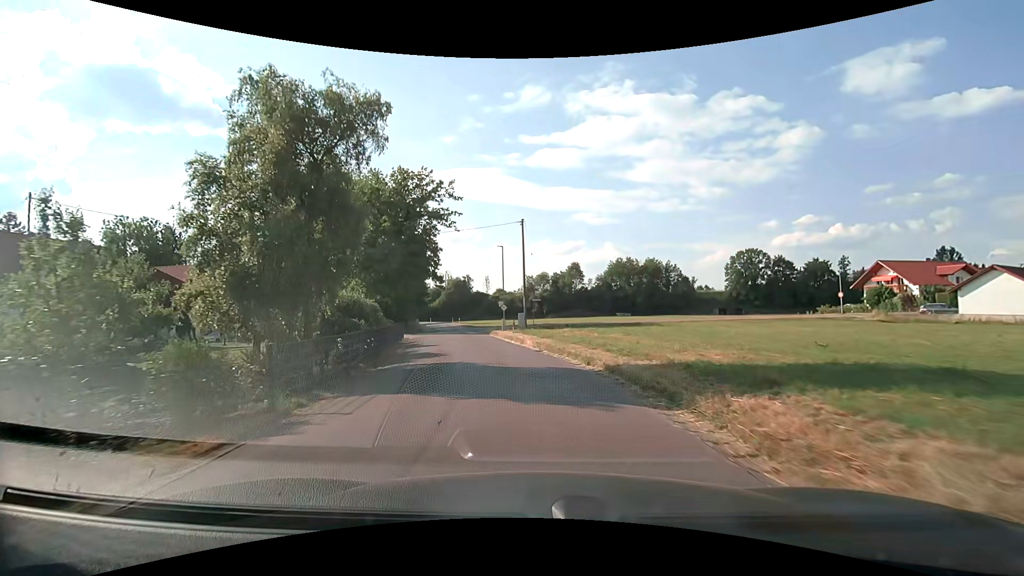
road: residential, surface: asphalt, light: Day
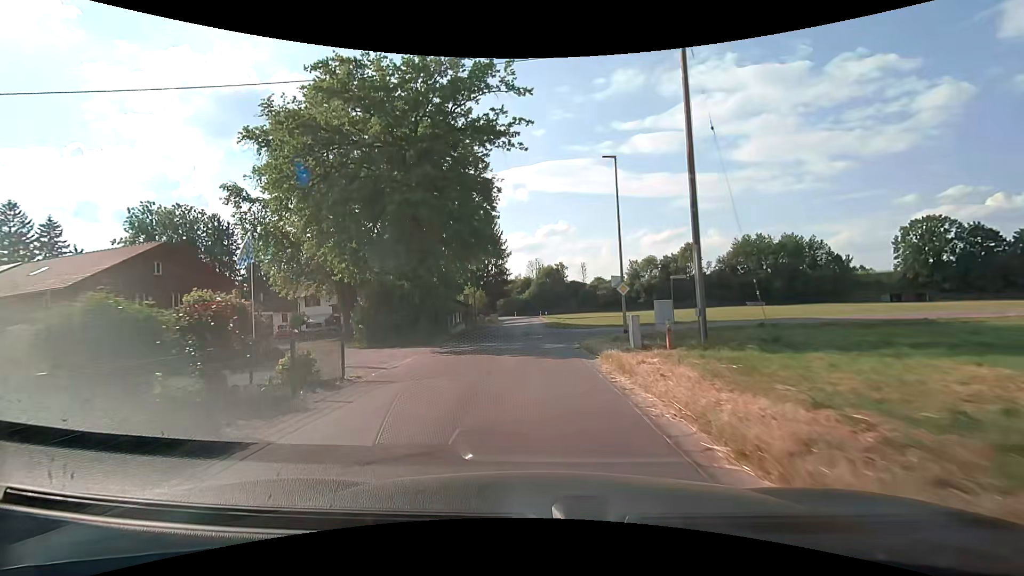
(-2.4, +24.6) m; -11°
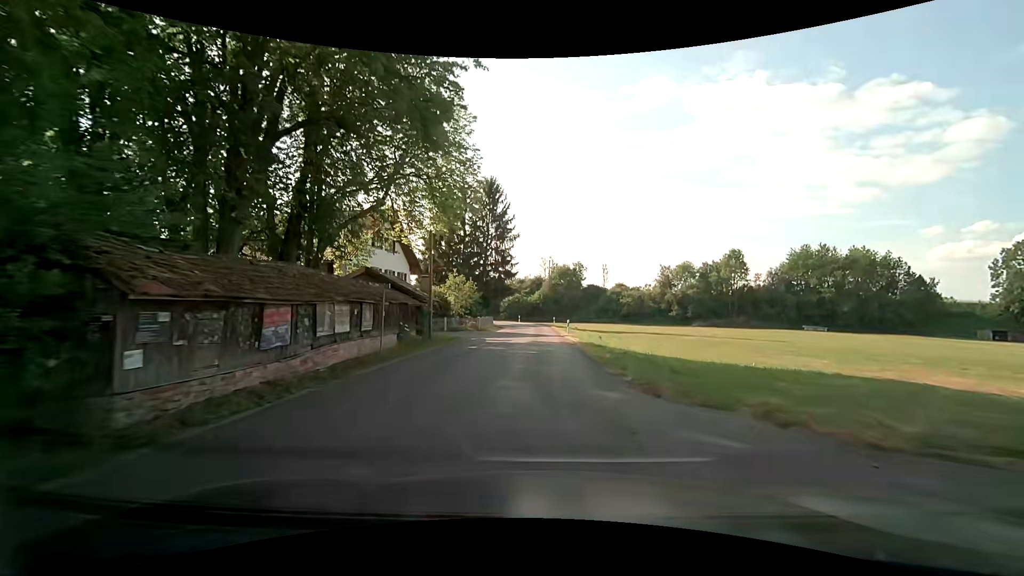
(-0.7, +26.3) m; -1°
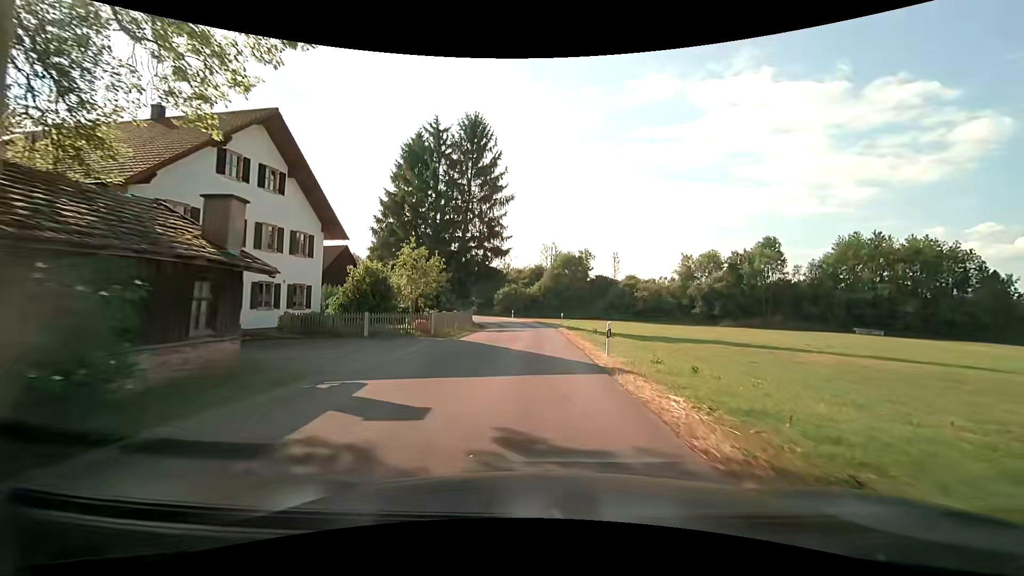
(+0.1, +20.5) m; 0°
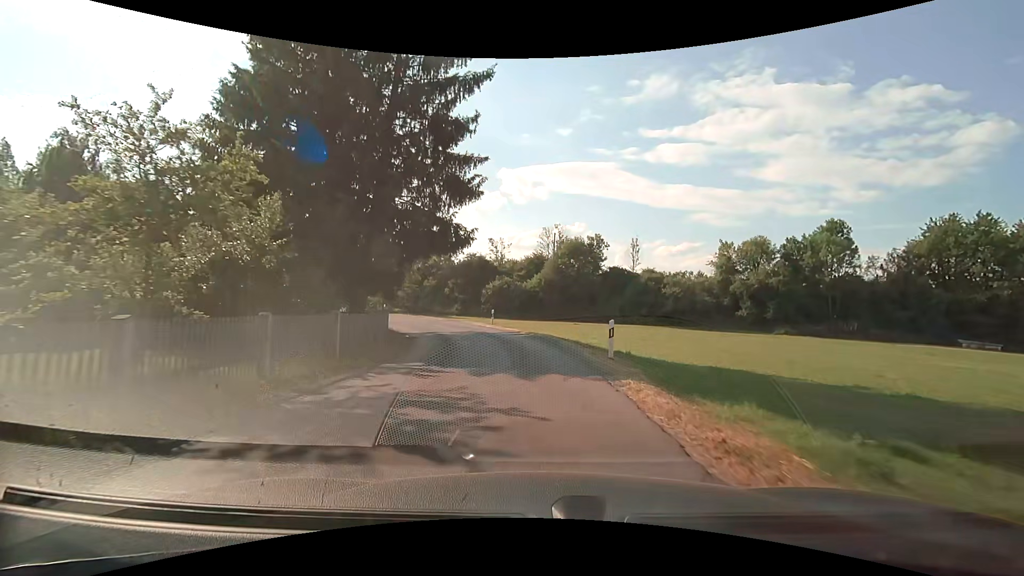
(+0.1, +26.3) m; 0°
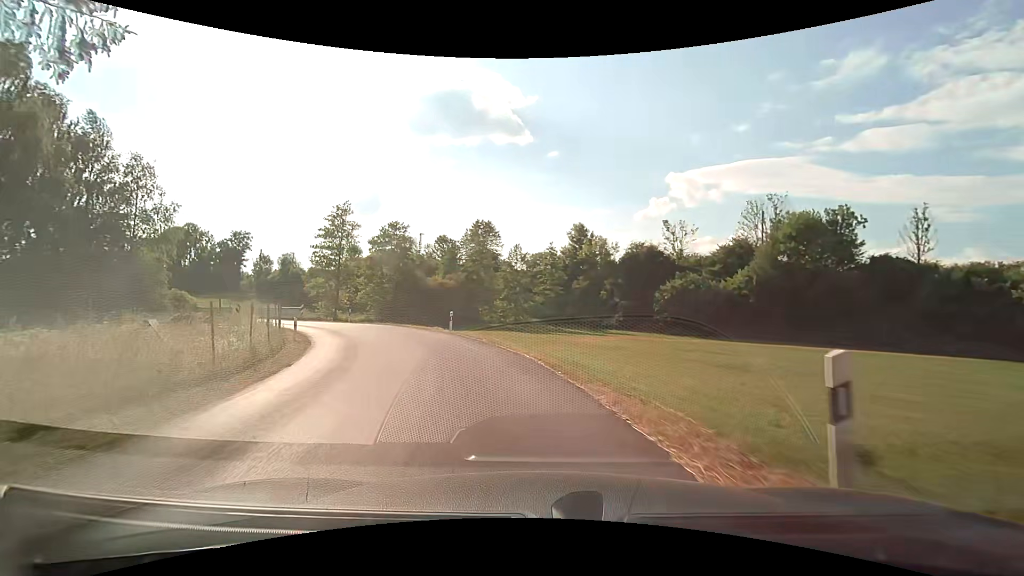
(-2.8, +29.3) m; -17°
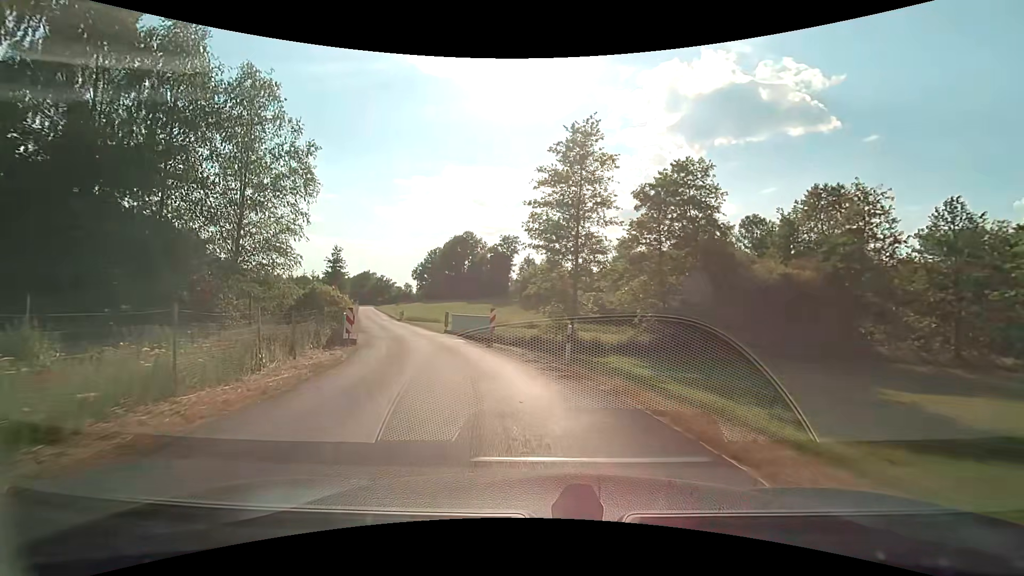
(-8.1, +28.0) m; -31°
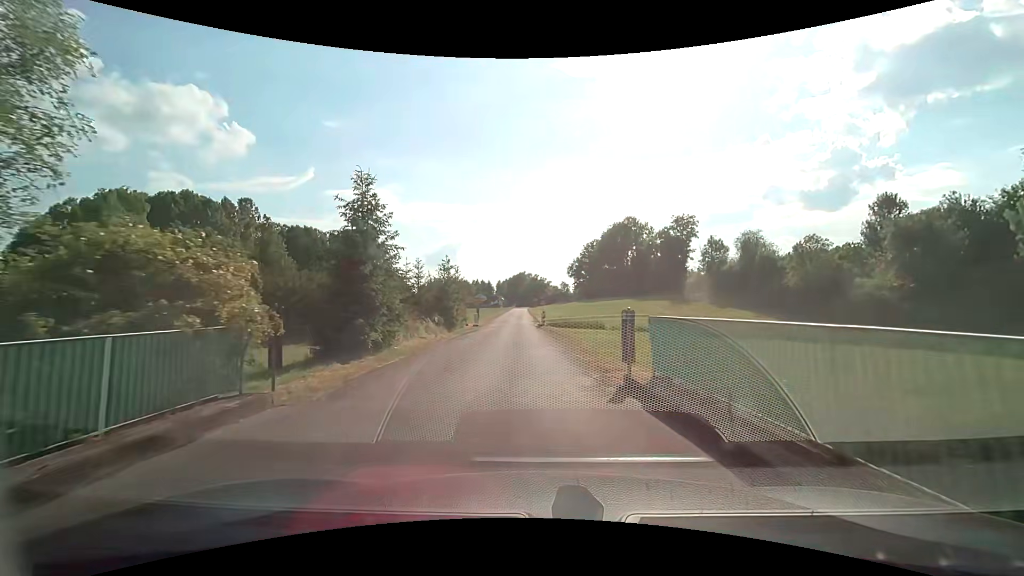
(-4.3, +23.9) m; -19°
(0, +10) (0, +20) (-1, +30) (-1, +40) (-2, +50) (-2, +60) (-3, +70) (-3, +80) (-3, +90) (-4, +100) m
